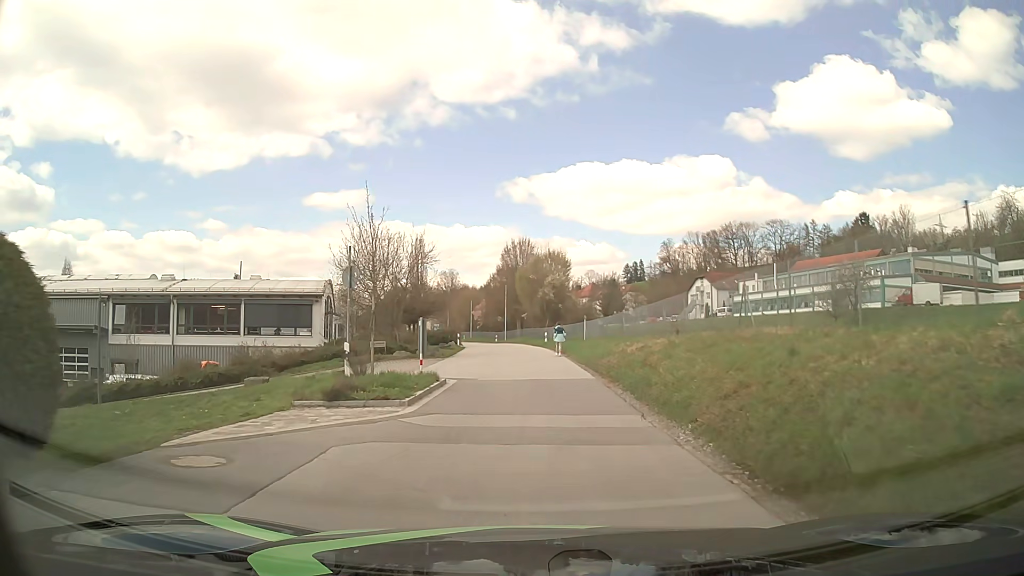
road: tertiary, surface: asphalt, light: Day
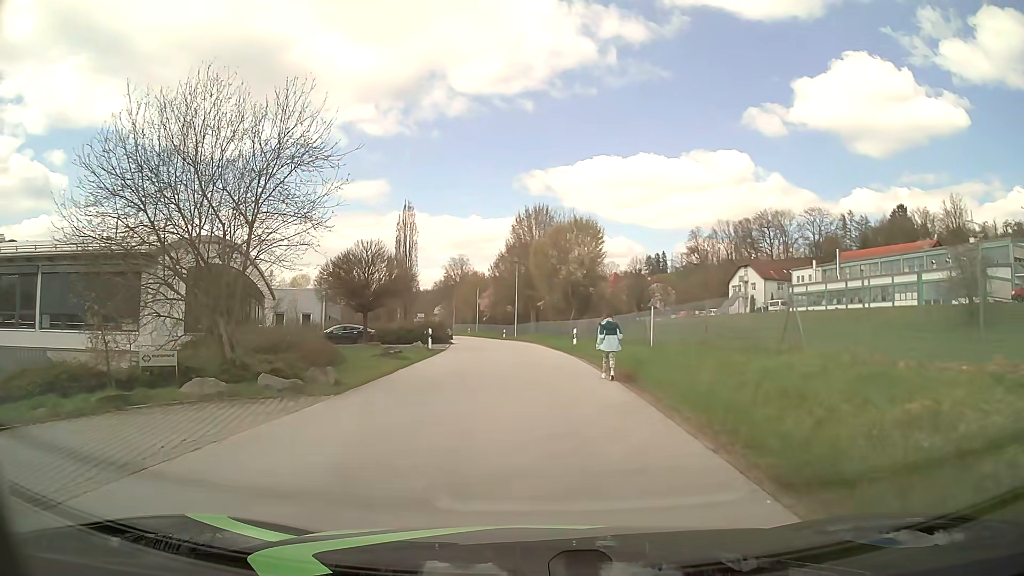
(-0.1, +20.8) m; -1°
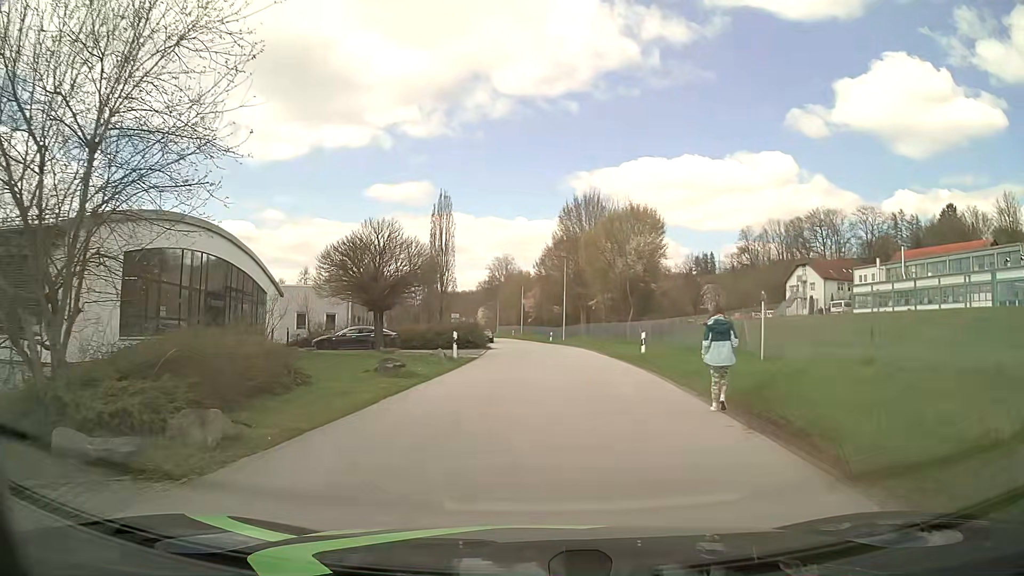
(-0.3, +7.4) m; -4°
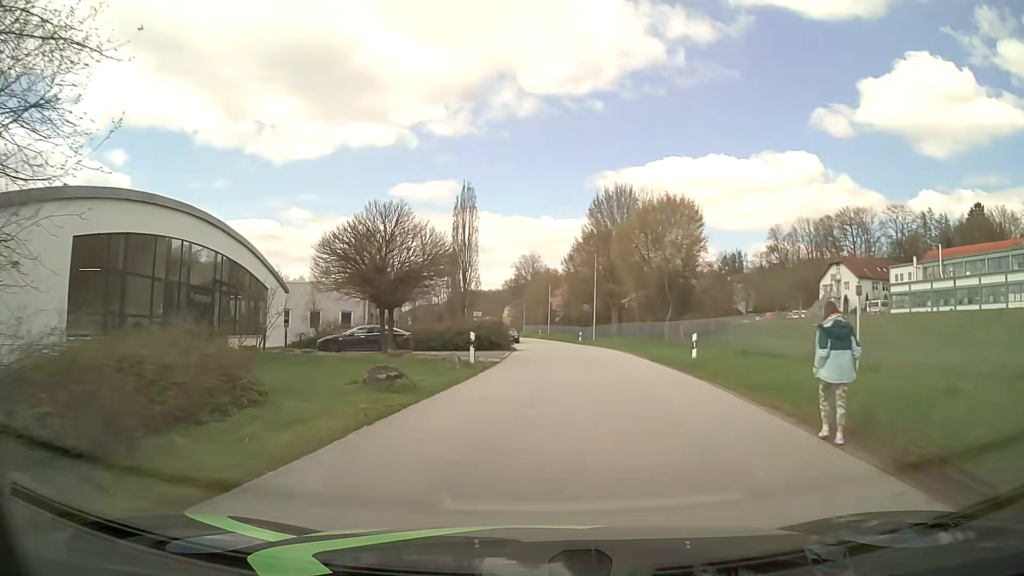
(-0.1, +3.9) m; -3°
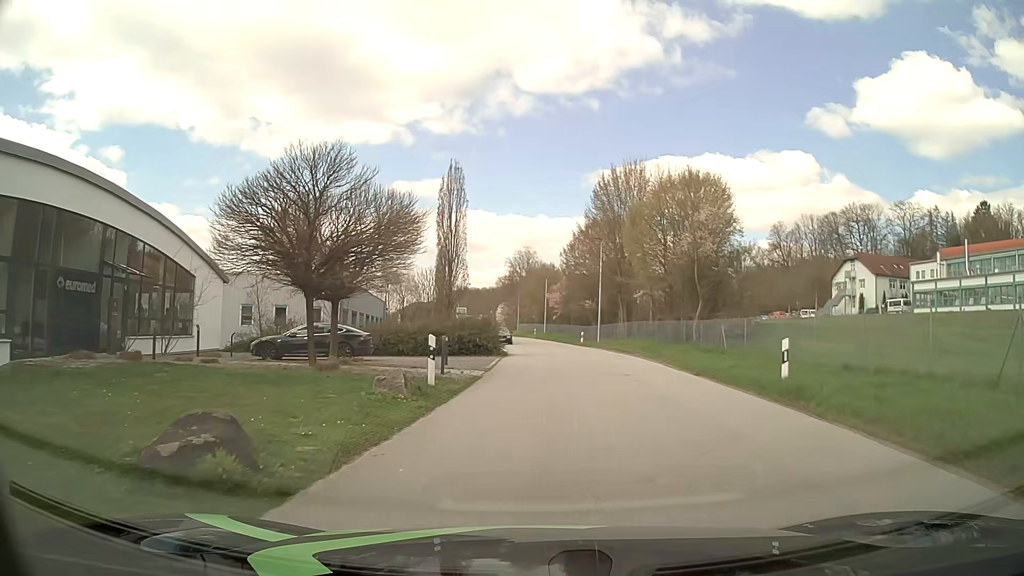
(0.0, +8.0) m; 0°
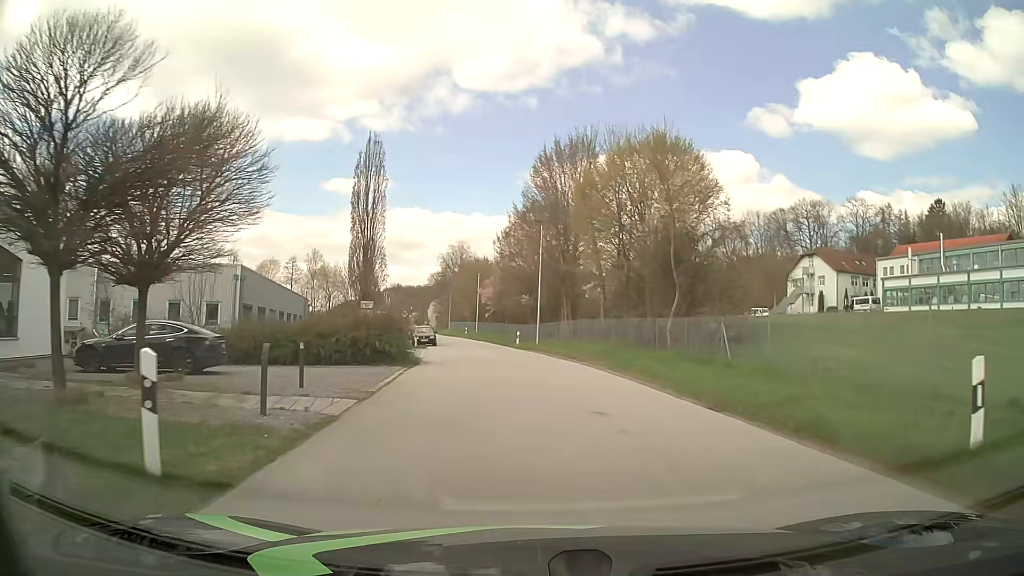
(+0.4, +8.0) m; +6°
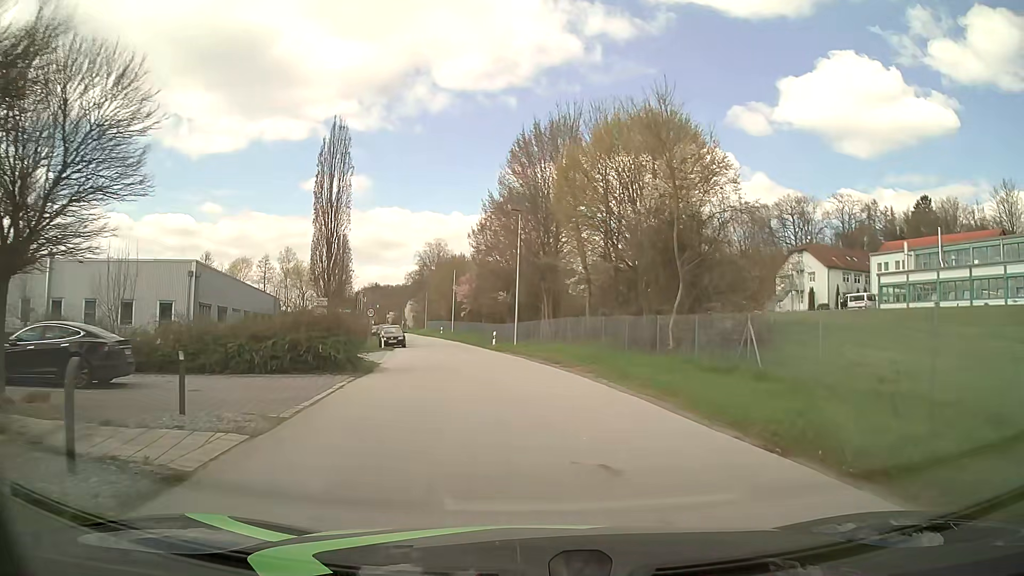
(+0.1, +3.9) m; +2°
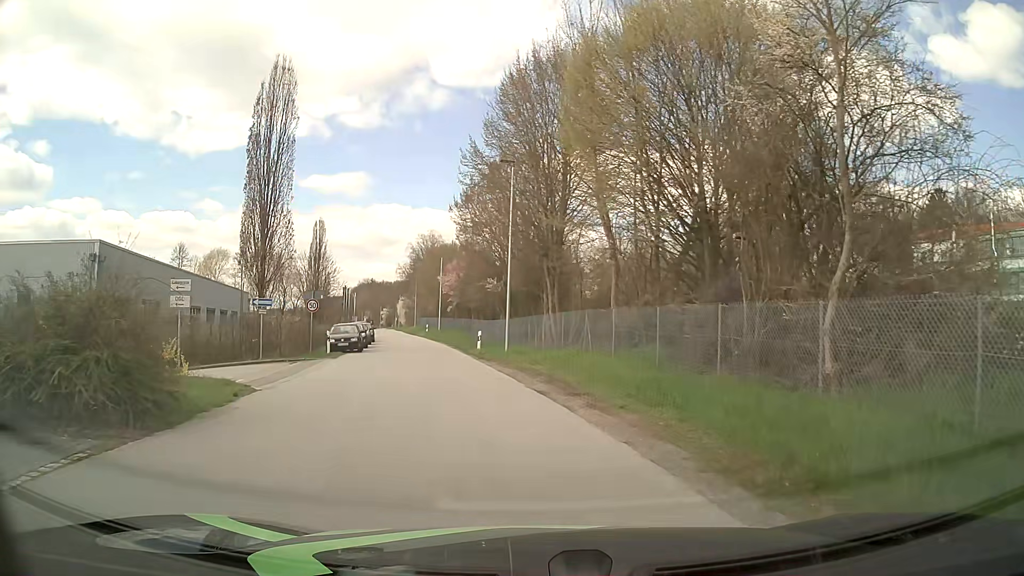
(+0.1, +11.1) m; 0°
